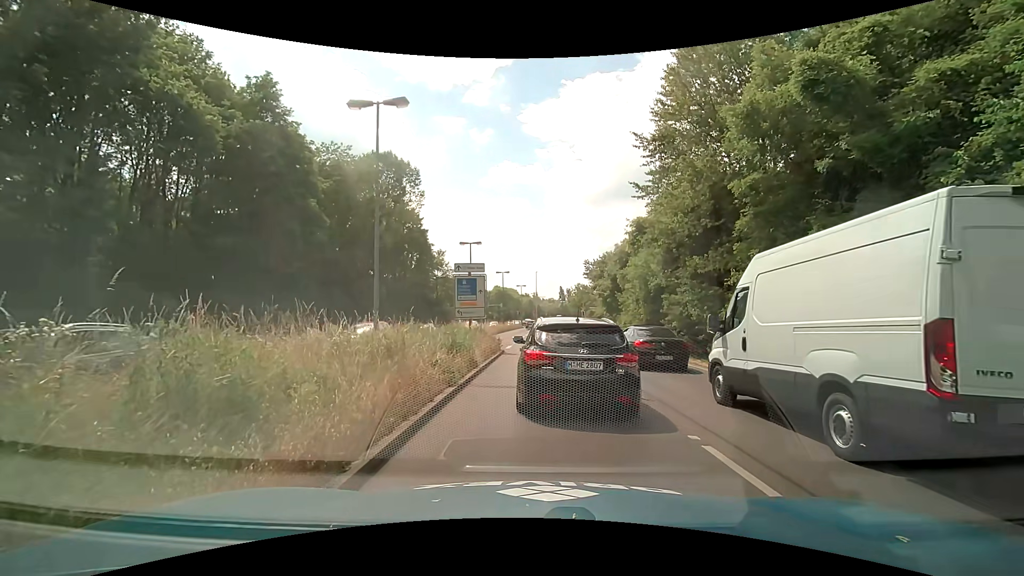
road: primary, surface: asphalt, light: Day
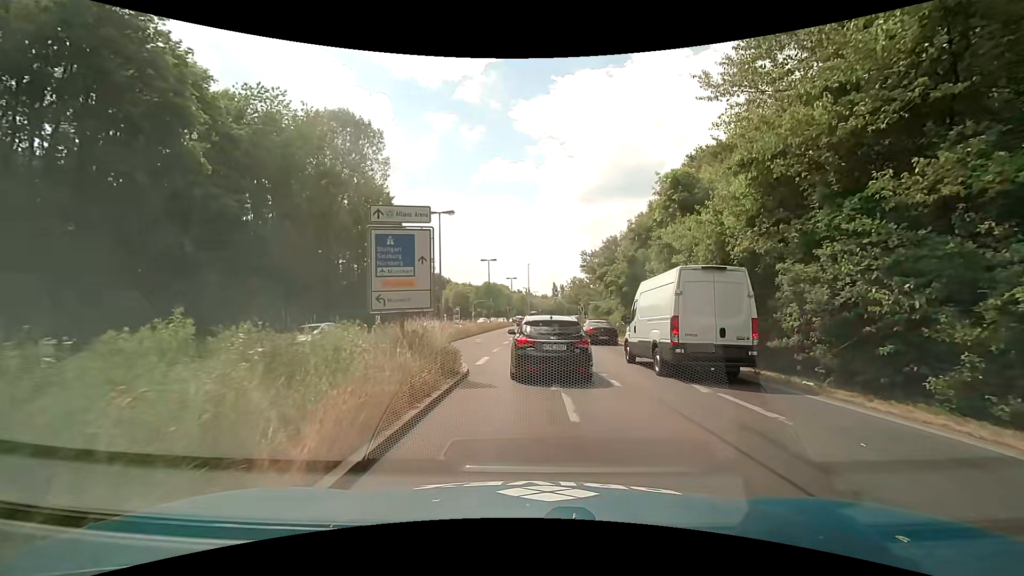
(+0.3, +11.8) m; +2°
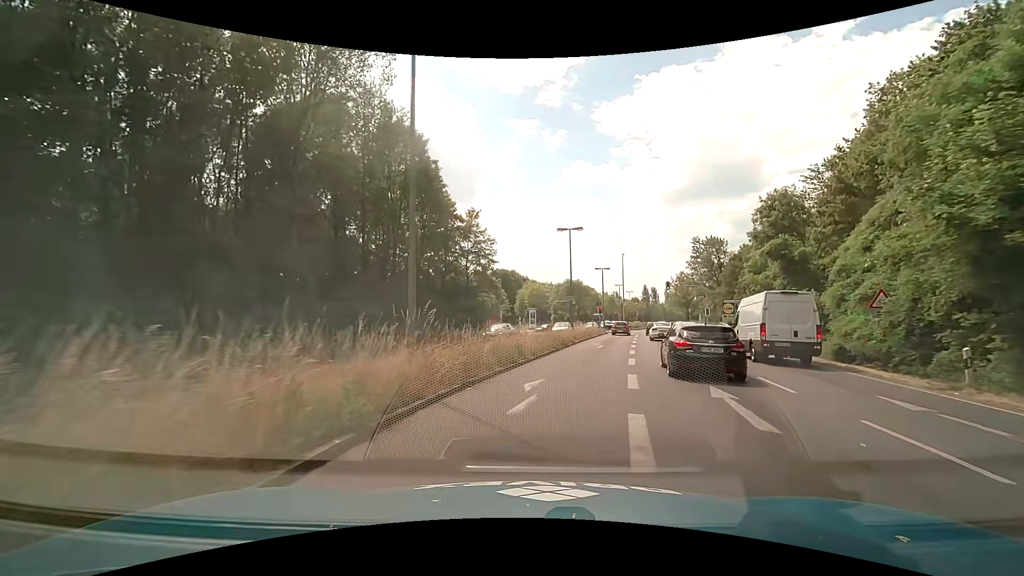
(-1.3, +22.9) m; -10°
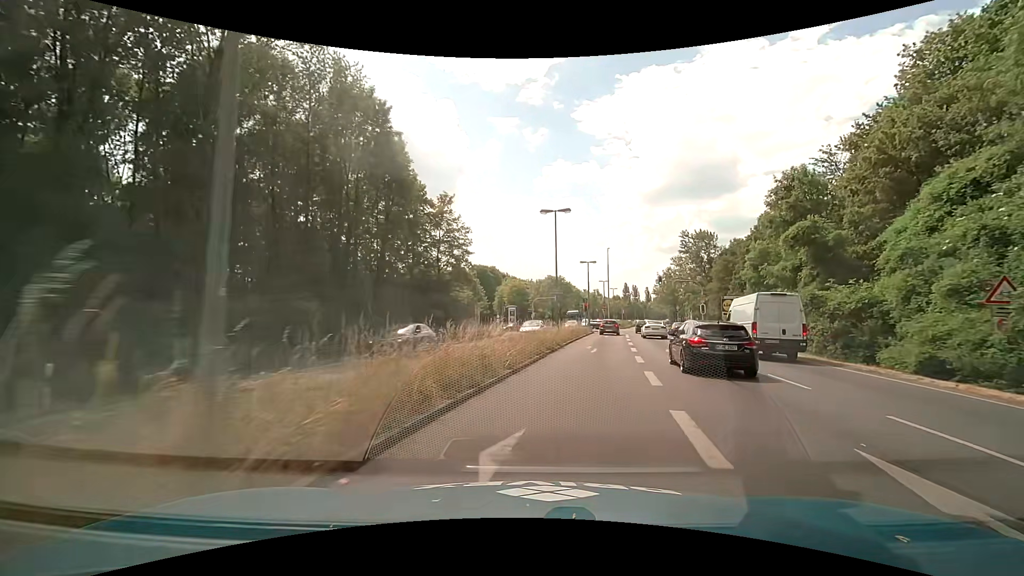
(+0.1, +5.8) m; +2°
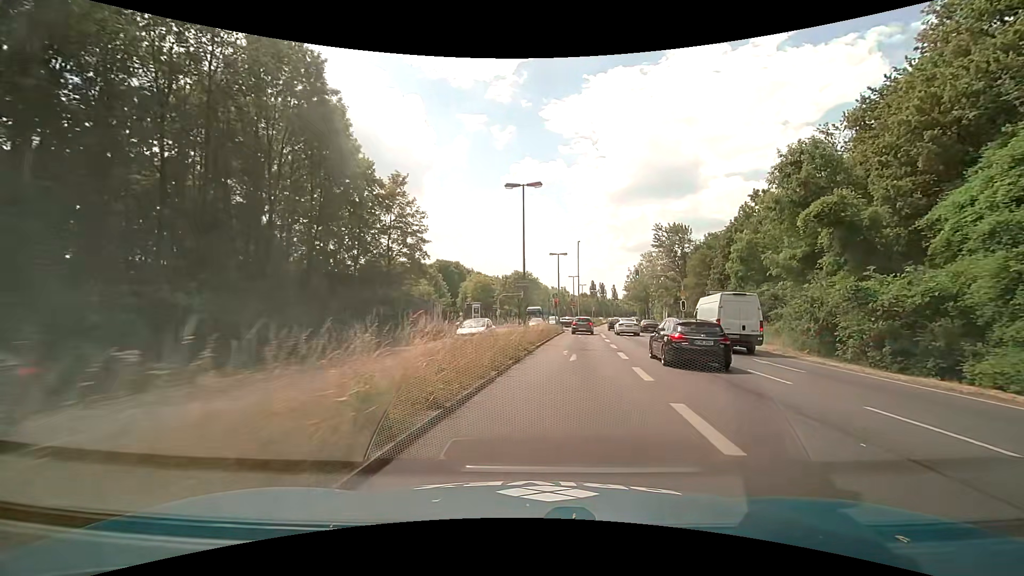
(+0.2, +5.7) m; +3°
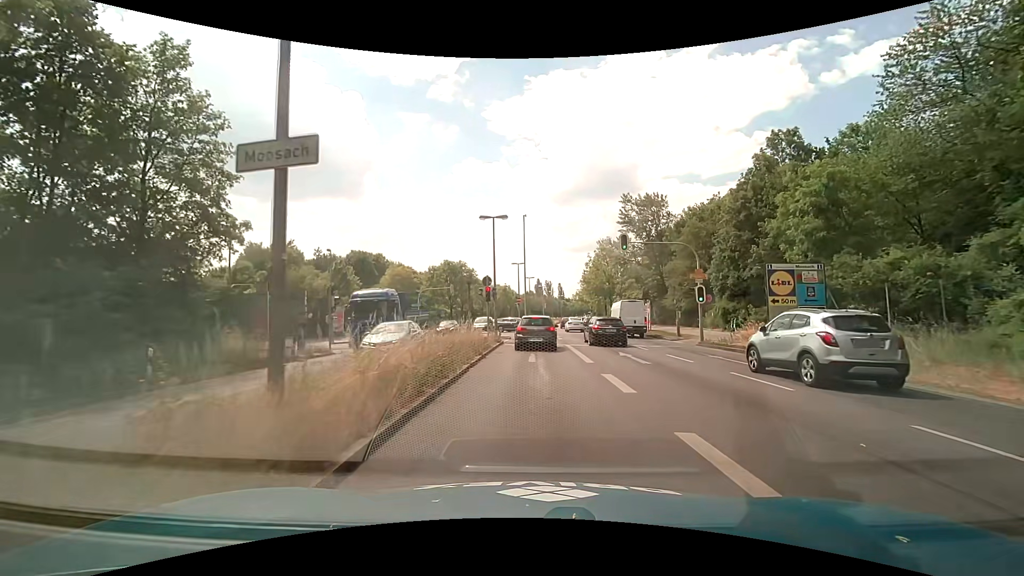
(+2.0, +20.1) m; +8°
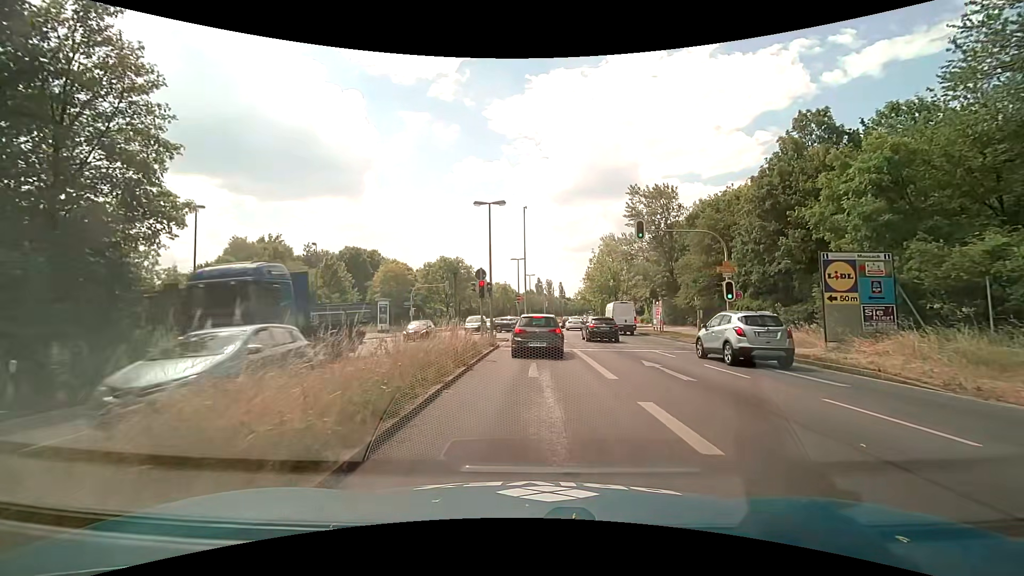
(0.0, +3.9) m; 0°
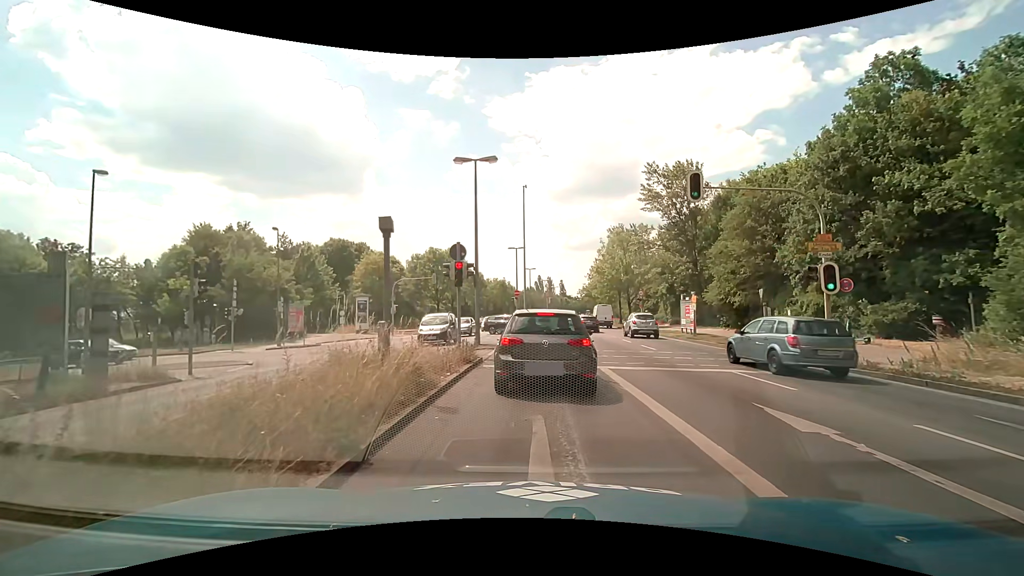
(0.0, +7.7) m; 0°
(0, +10) (0, +20) (-1, +30) (-7, +38) (-16, +42) (-26, +43) (-36, +43) (-46, +43) (-56, +43) (-66, +42) m
